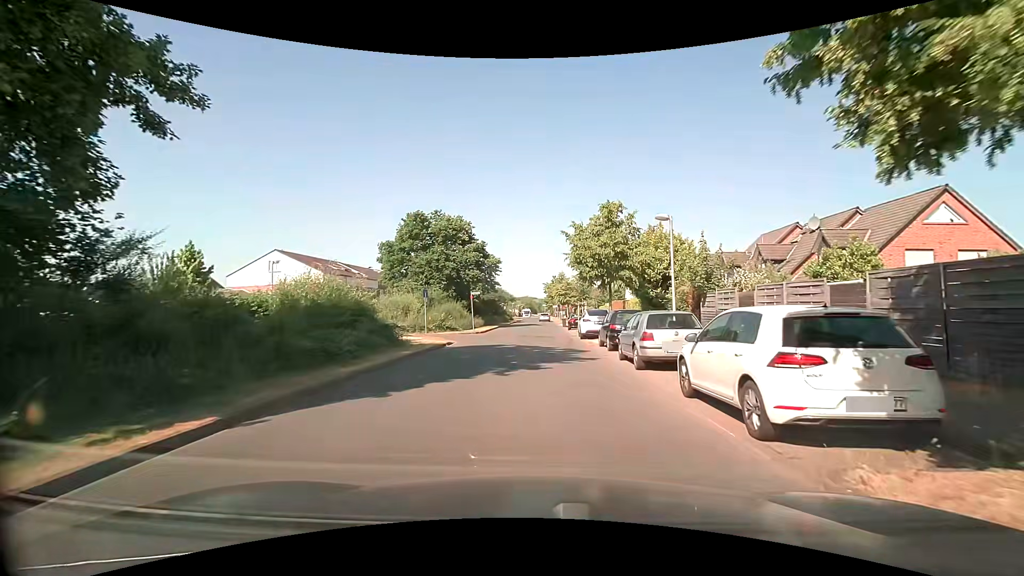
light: Day
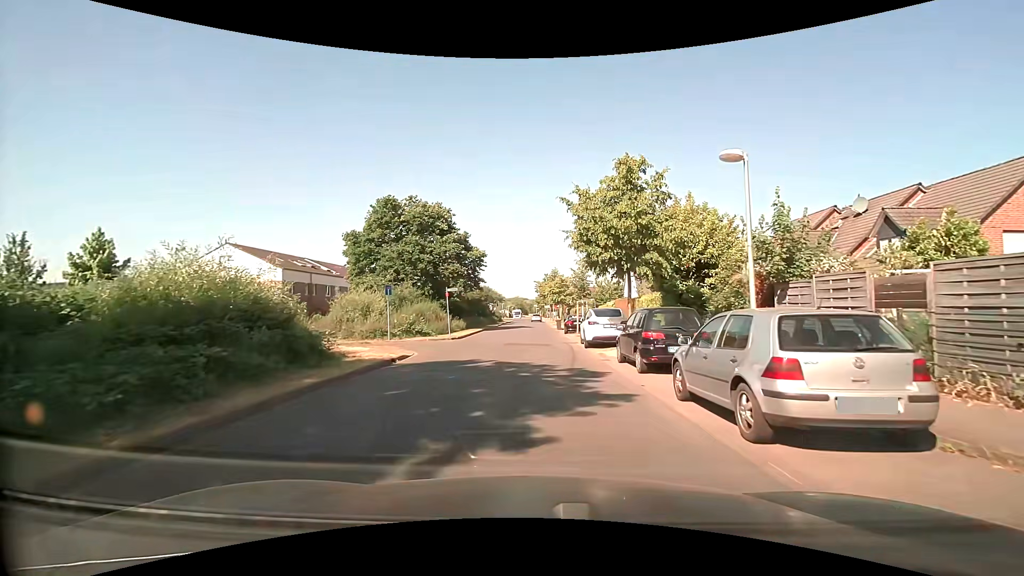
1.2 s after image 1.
(0.0, +7.0) m; +1°
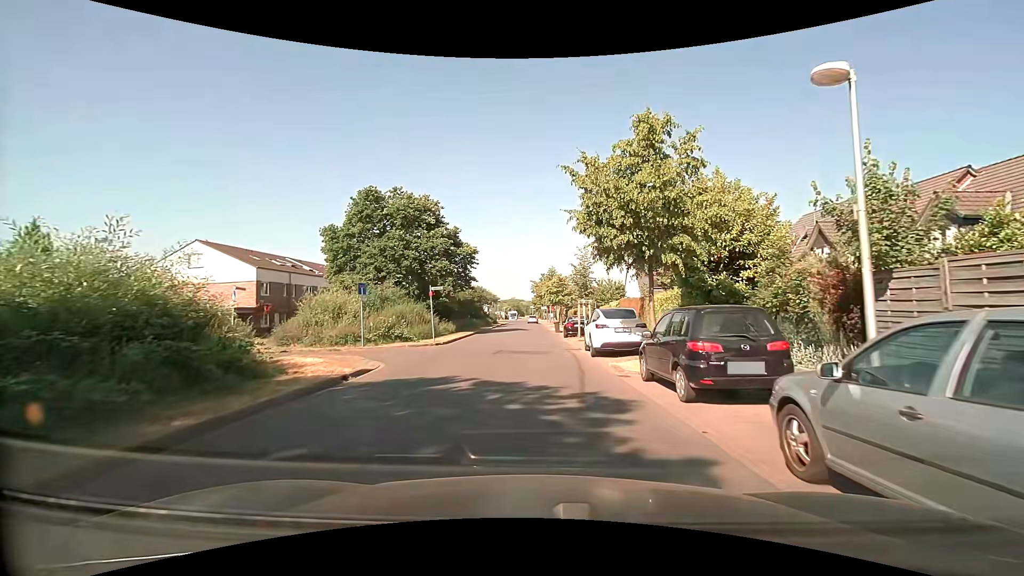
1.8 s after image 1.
(+0.1, +3.8) m; +1°
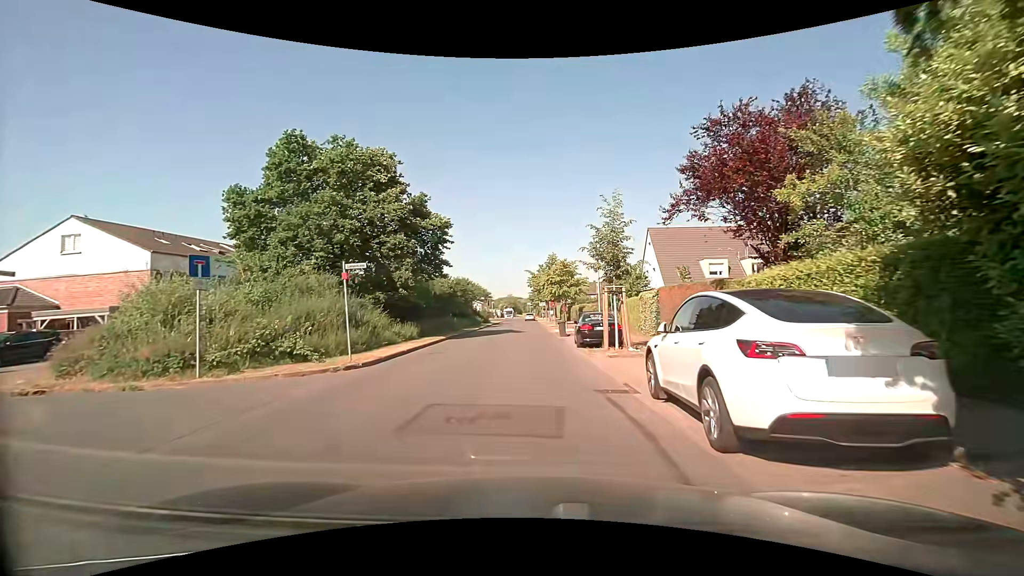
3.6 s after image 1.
(0.0, +11.9) m; 0°
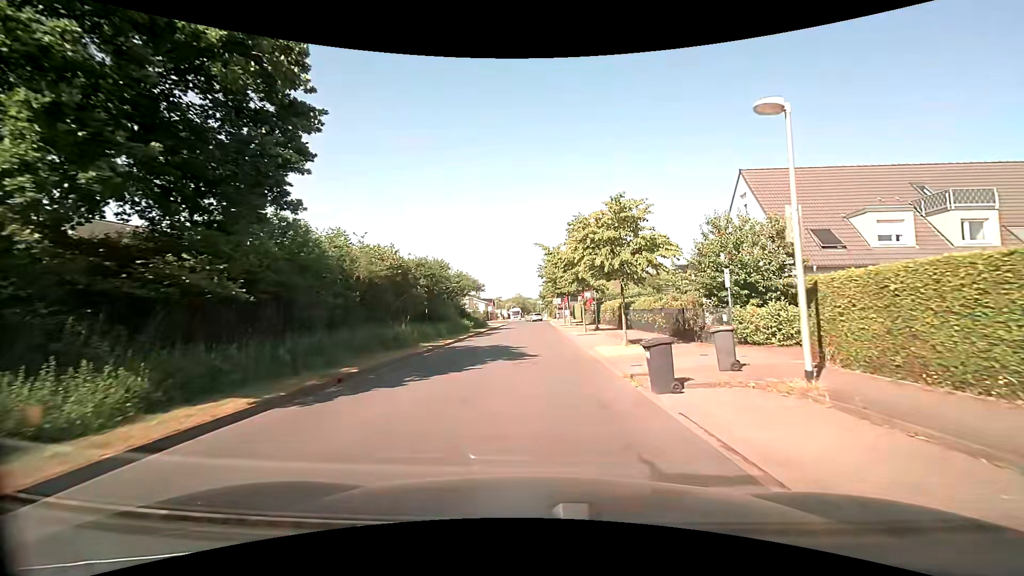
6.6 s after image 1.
(-0.3, +20.9) m; -1°
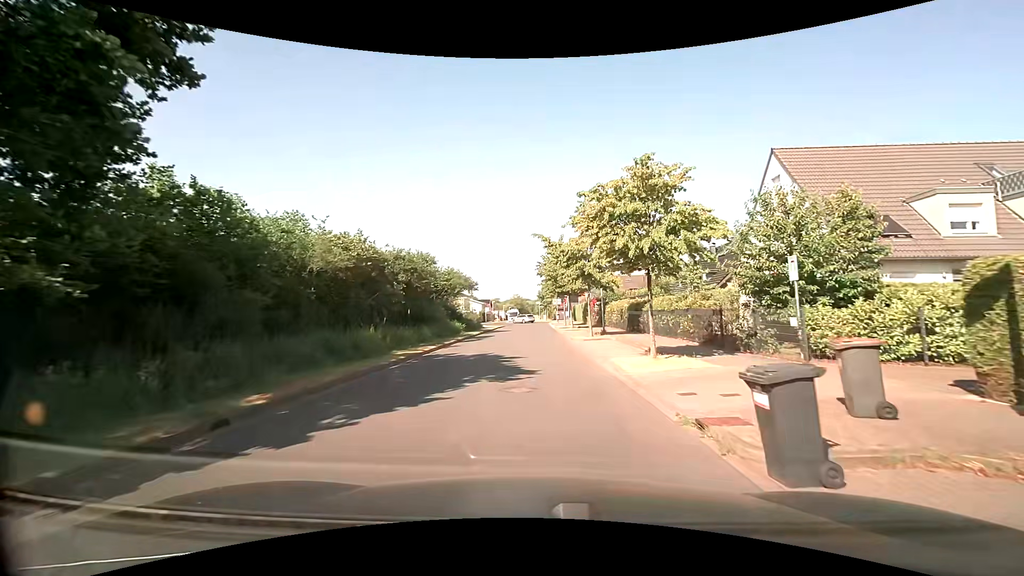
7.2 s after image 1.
(0.0, +4.4) m; 0°
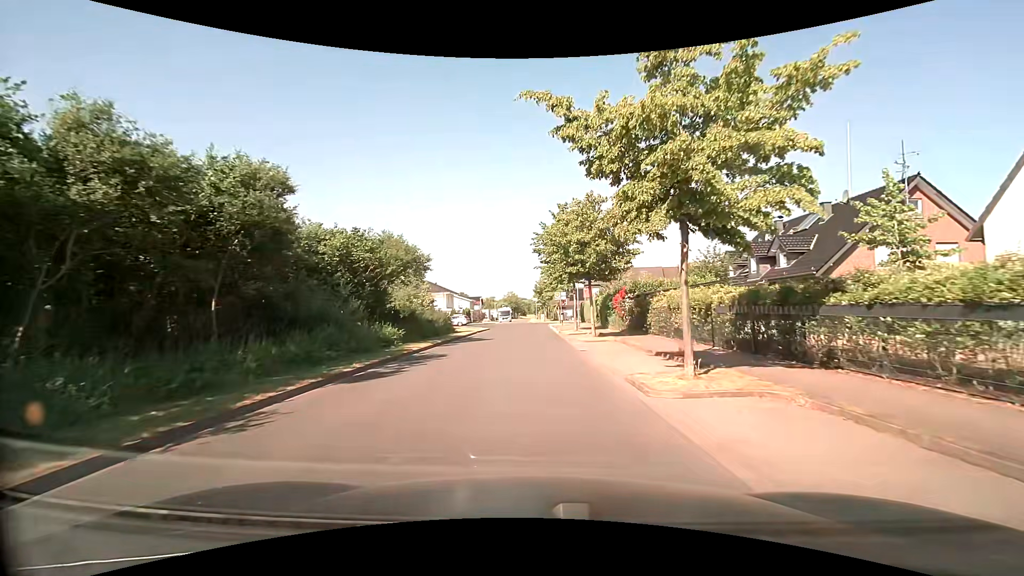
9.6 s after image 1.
(+0.1, +18.1) m; 0°
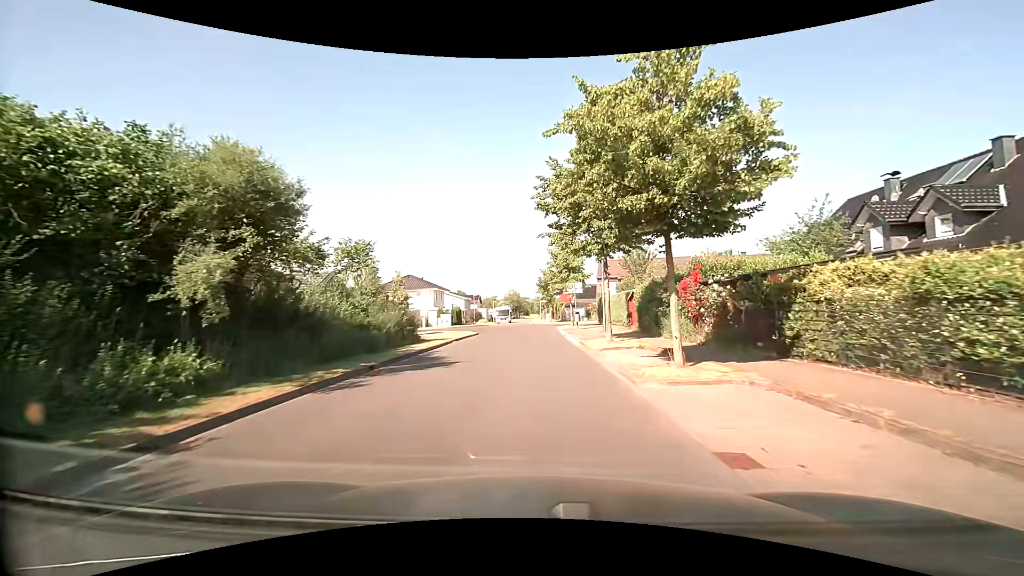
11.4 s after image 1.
(0.0, +13.9) m; 0°
